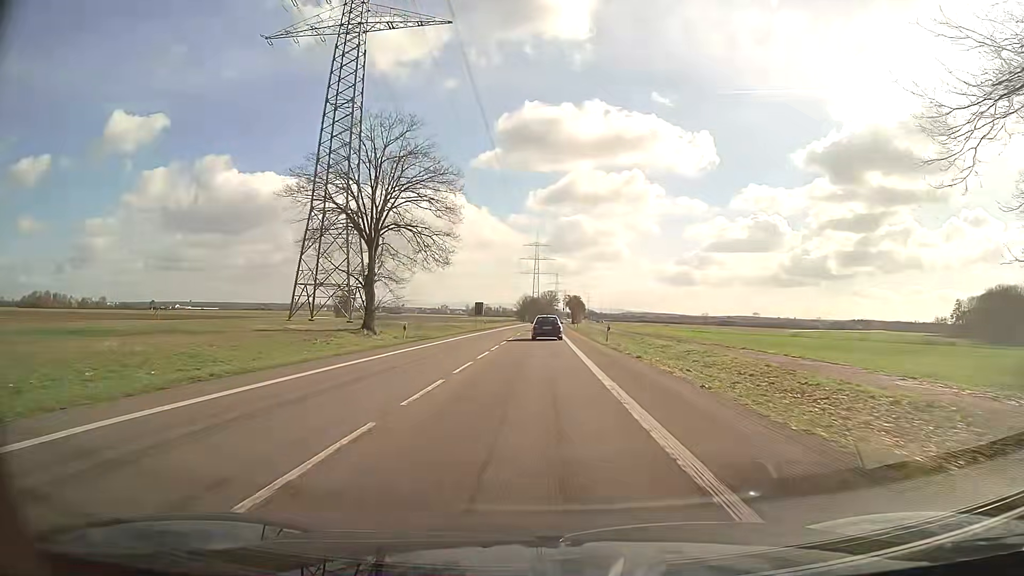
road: secondary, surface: asphalt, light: Day
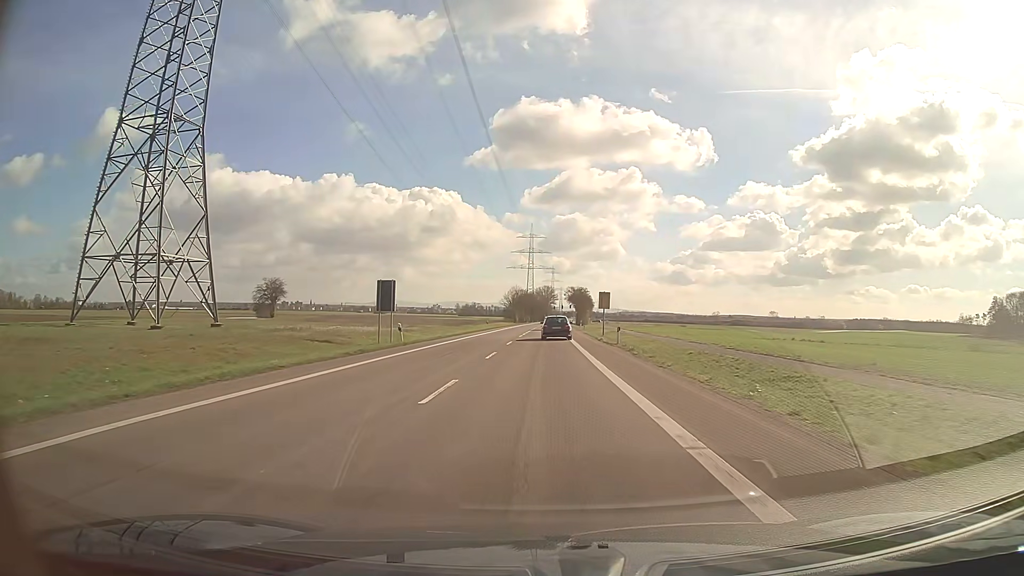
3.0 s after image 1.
(-0.3, +52.9) m; 0°
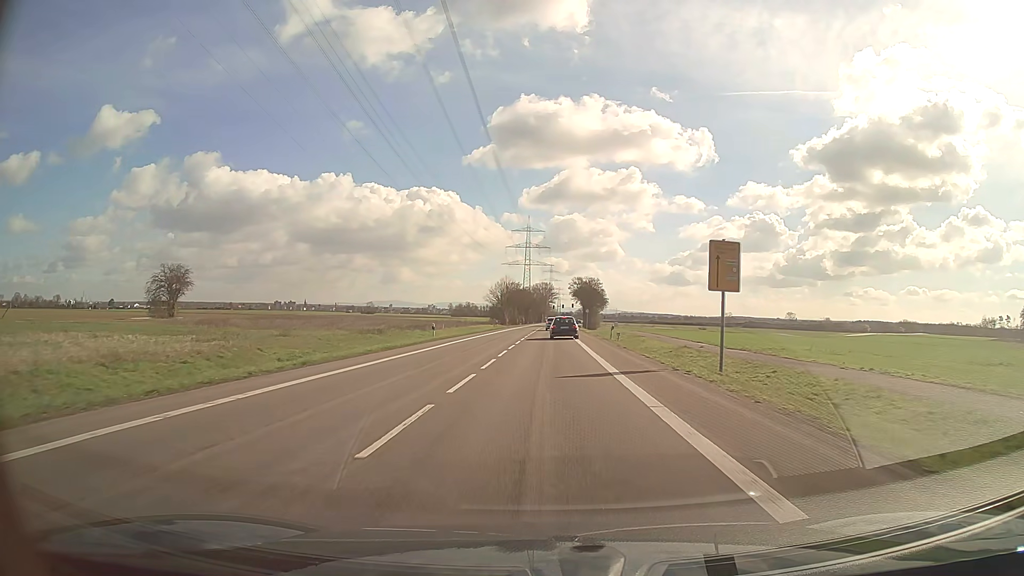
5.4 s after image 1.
(0.0, +41.4) m; 0°
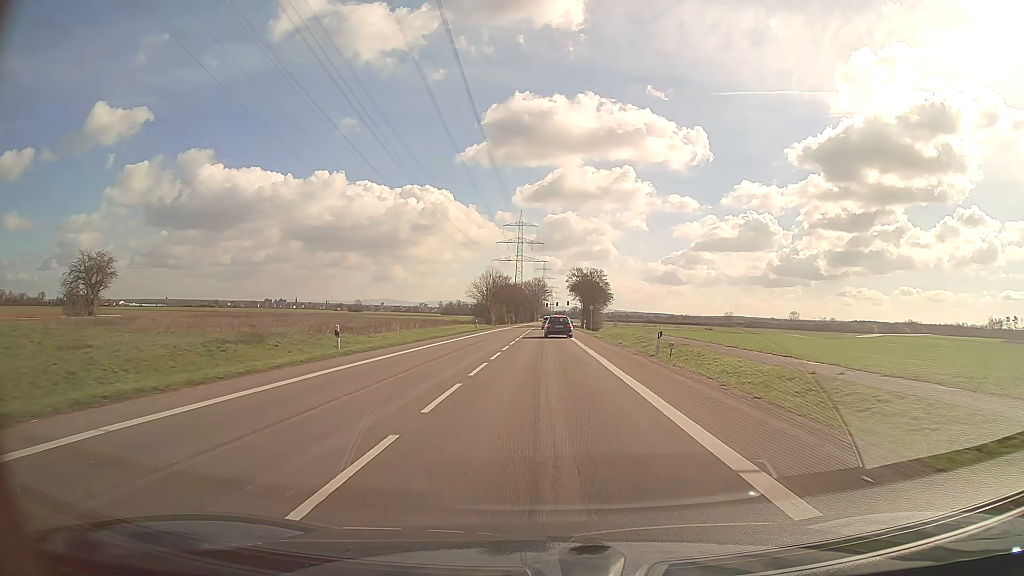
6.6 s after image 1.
(+0.1, +20.5) m; +1°
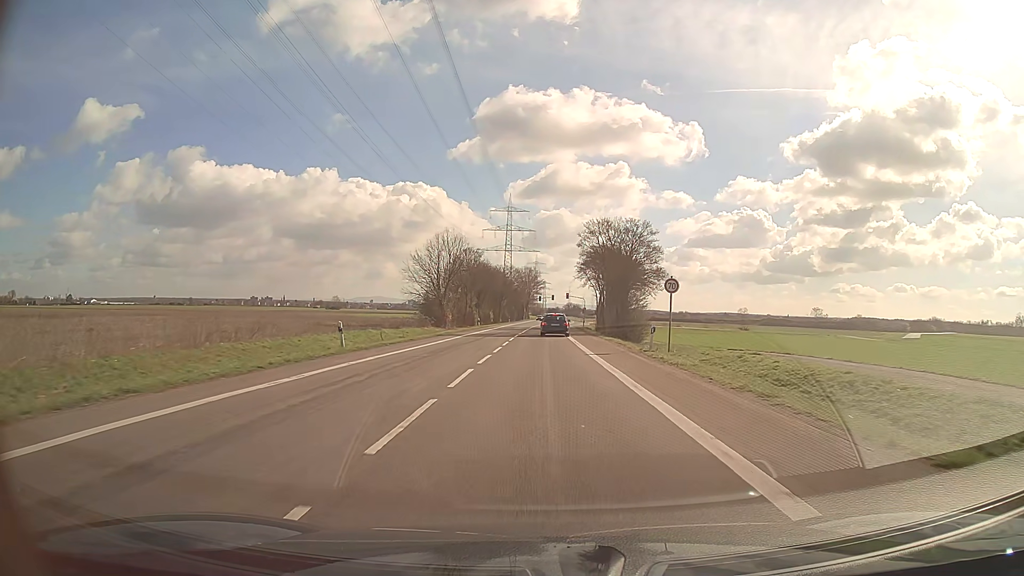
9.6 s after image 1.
(+0.2, +50.0) m; 0°
(0, +10) (0, +20) (0, +30) (0, +40) (0, +50) (+1, +60) (+1, +70) (+1, +80) (+1, +90) (+2, +100) m
